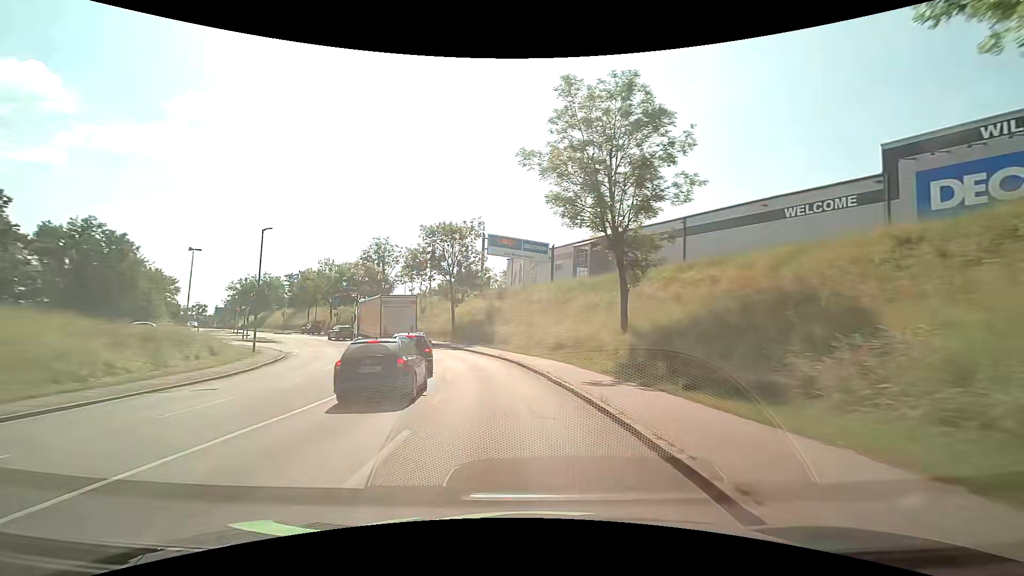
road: tertiary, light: Day
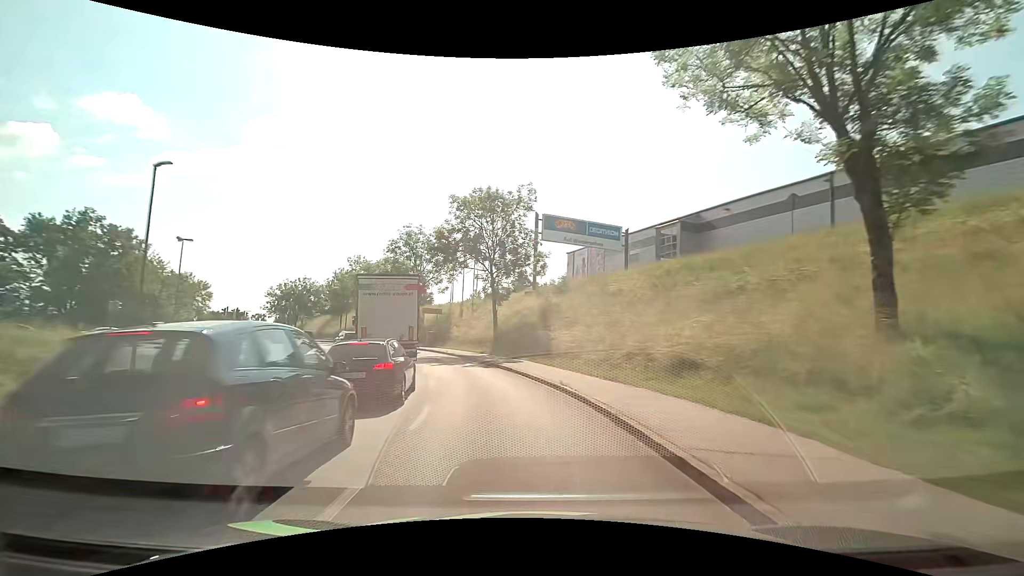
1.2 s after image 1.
(-0.9, +15.0) m; -7°
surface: asphalt
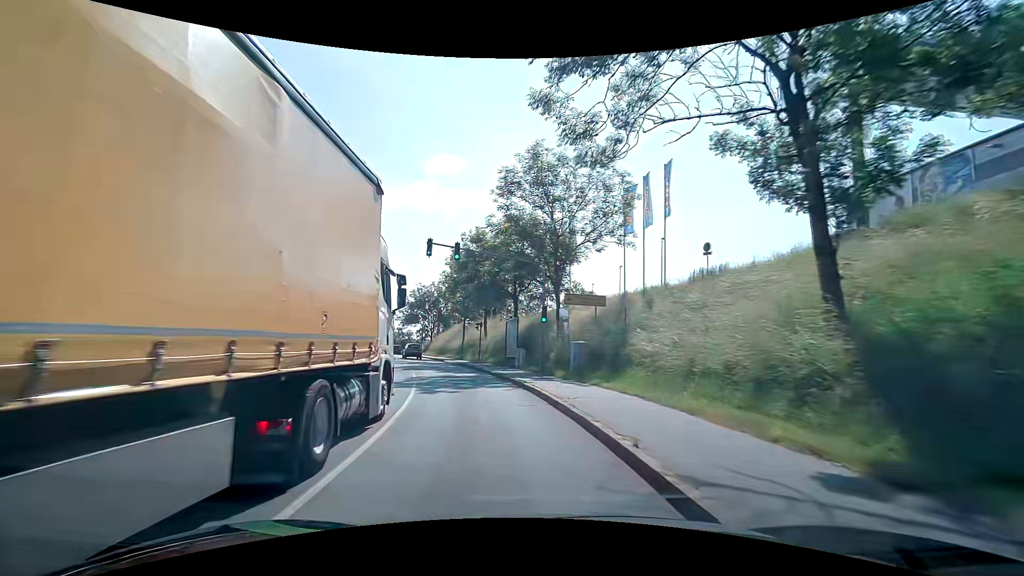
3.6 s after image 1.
(-4.5, +29.3) m; -19°
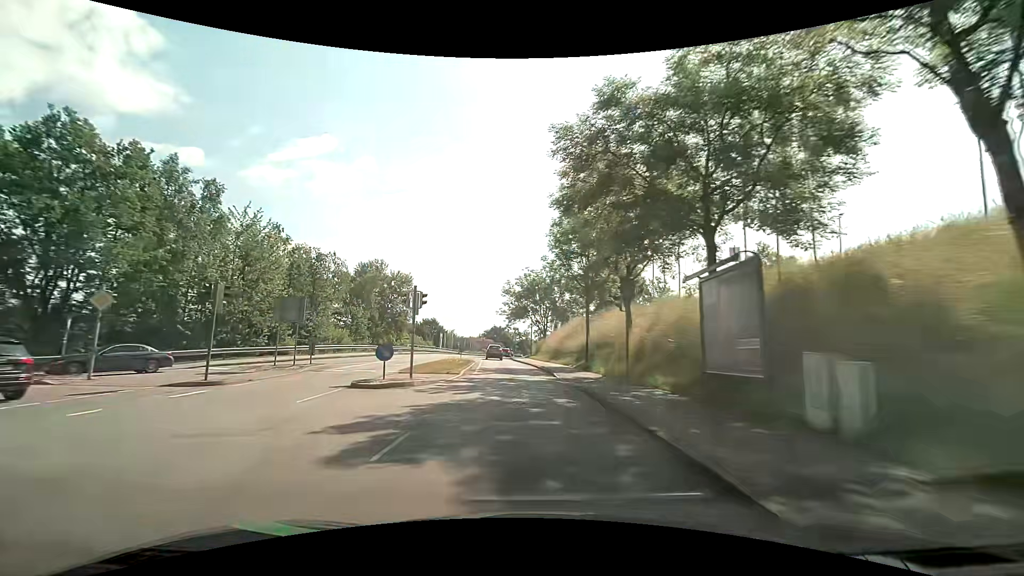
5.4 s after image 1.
(-2.7, +22.2) m; -14°
